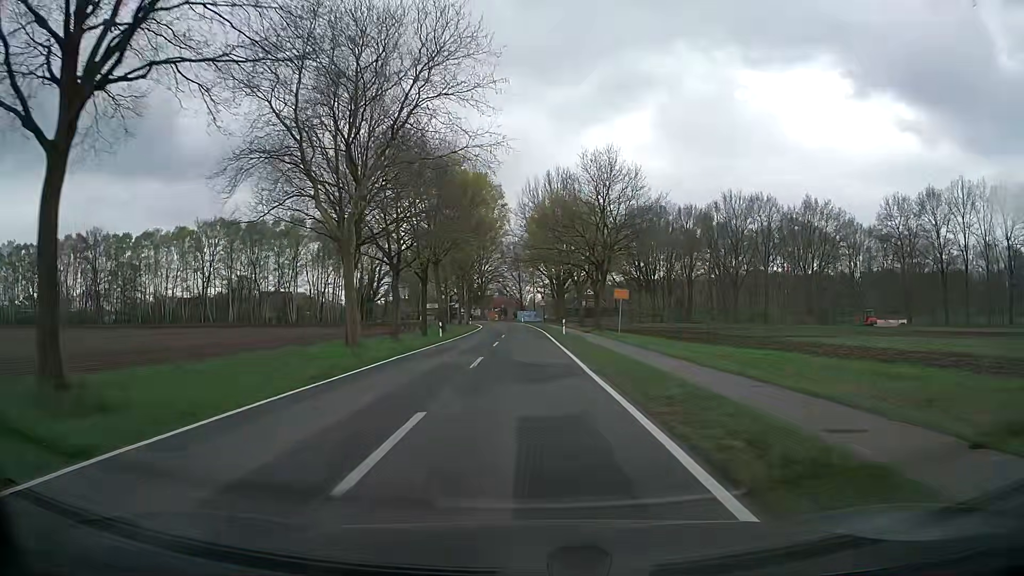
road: secondary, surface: asphalt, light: Day
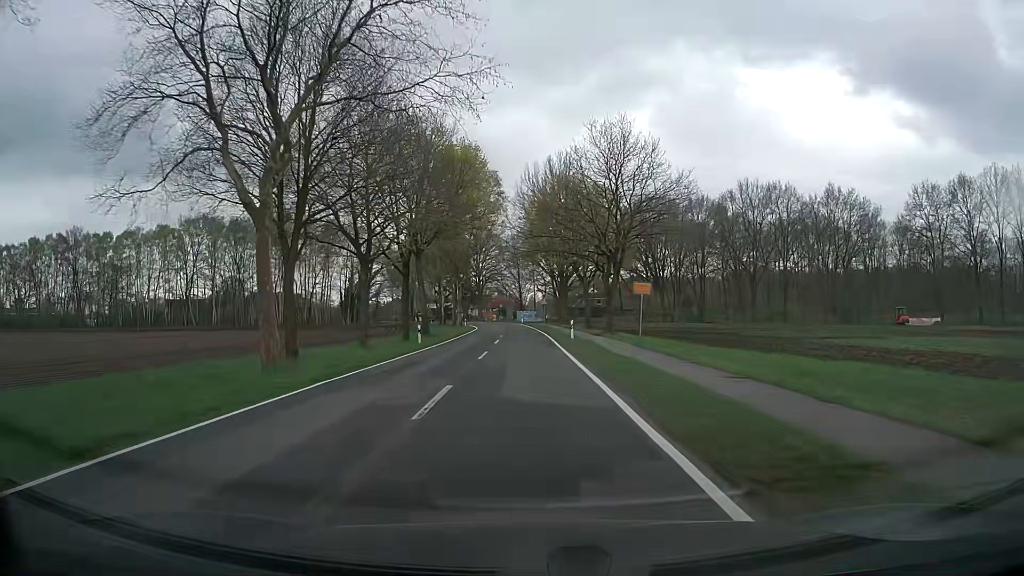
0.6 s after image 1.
(0.0, +8.3) m; 0°
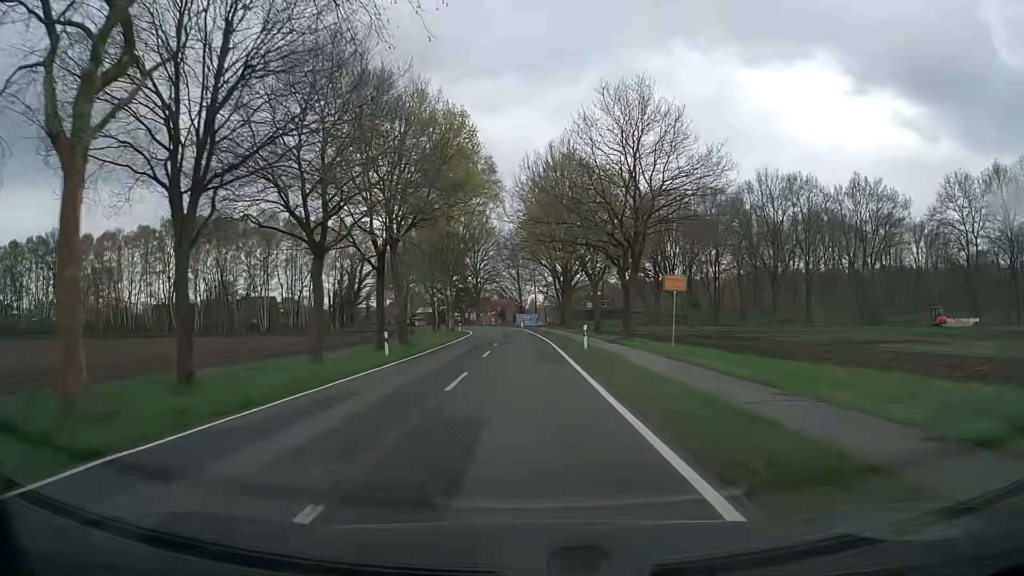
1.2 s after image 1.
(0.0, +8.2) m; 0°
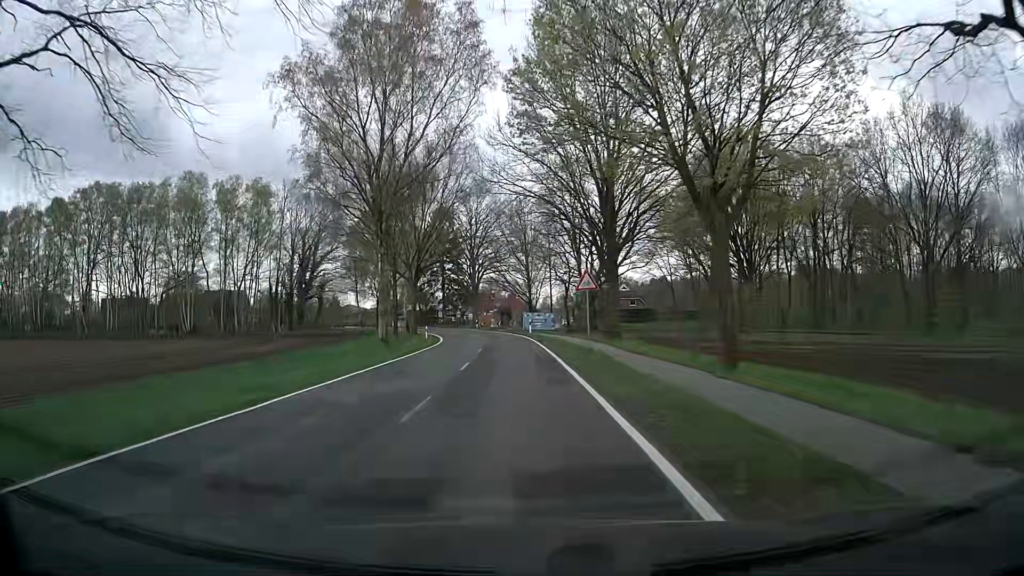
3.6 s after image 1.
(-0.4, +34.0) m; -1°
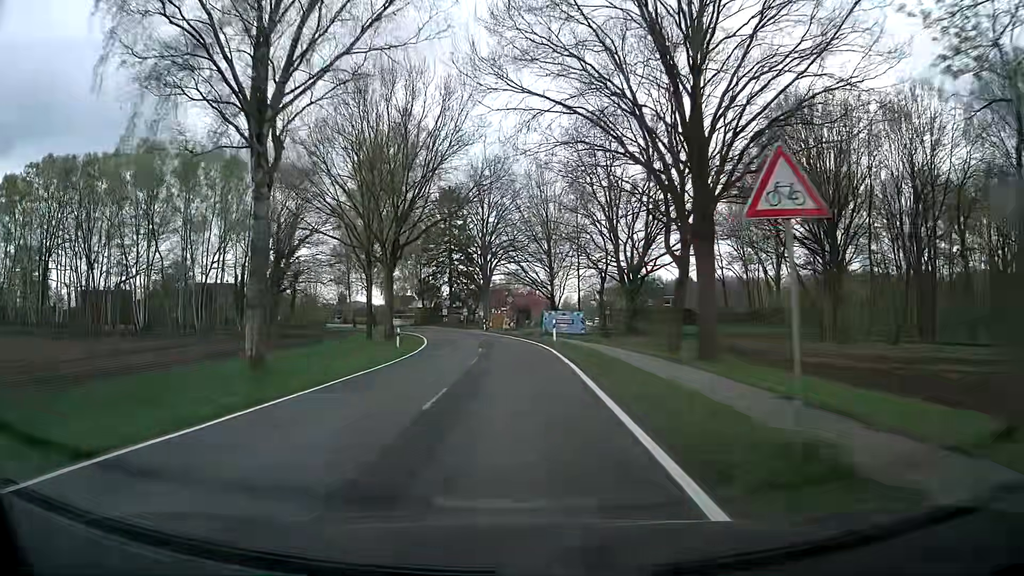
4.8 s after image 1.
(-0.2, +17.2) m; -2°
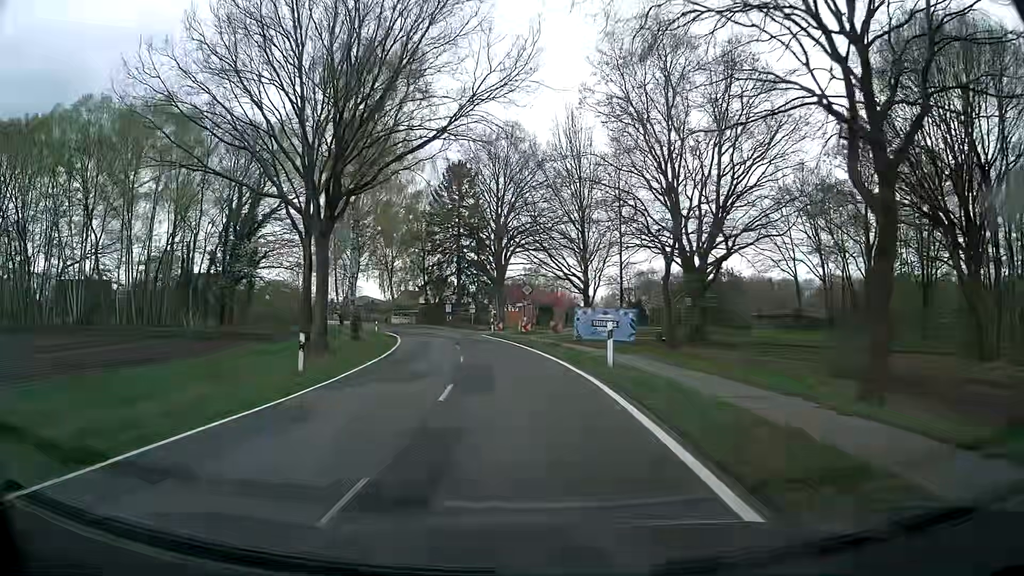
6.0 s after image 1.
(-0.2, +17.0) m; -1°
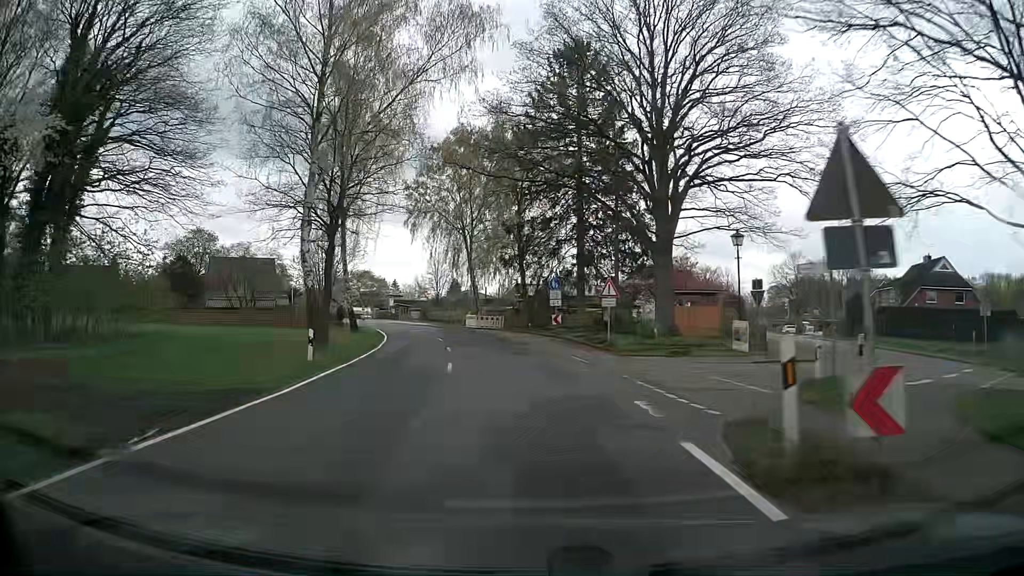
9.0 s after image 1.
(-3.4, +40.4) m; -10°
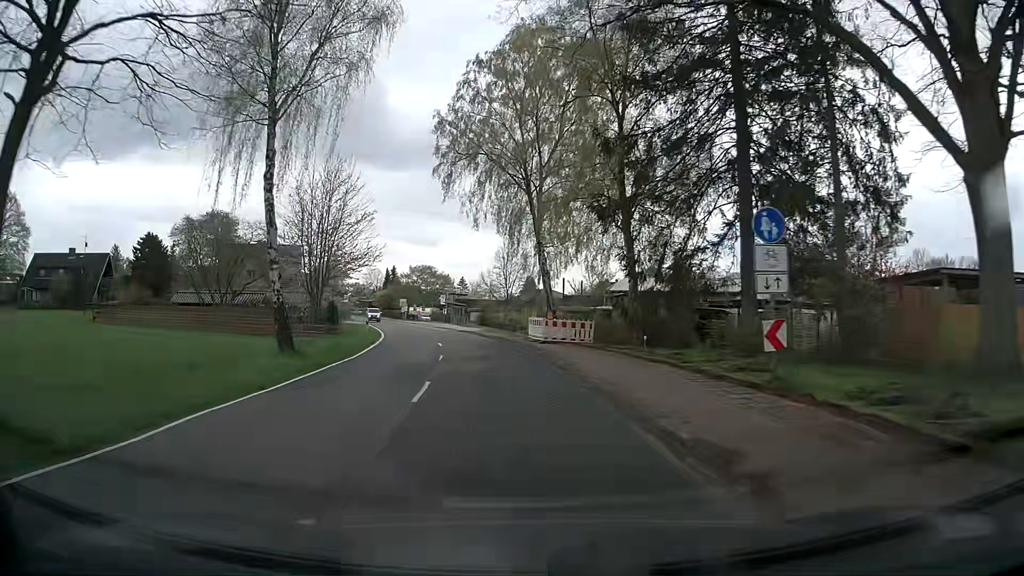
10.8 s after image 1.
(-1.3, +23.5) m; -6°
(0, +10) (-1, +20) (-3, +30) (-4, +40) (-7, +49) (-9, +59) (-12, +69) (-15, +78) (-18, +88) (-21, +97) m
